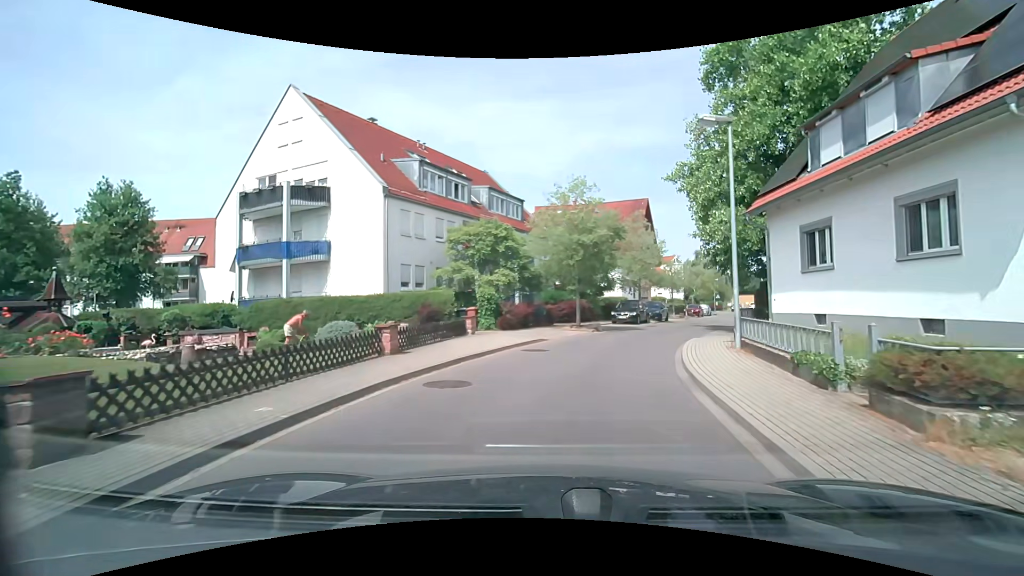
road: tertiary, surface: asphalt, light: Day
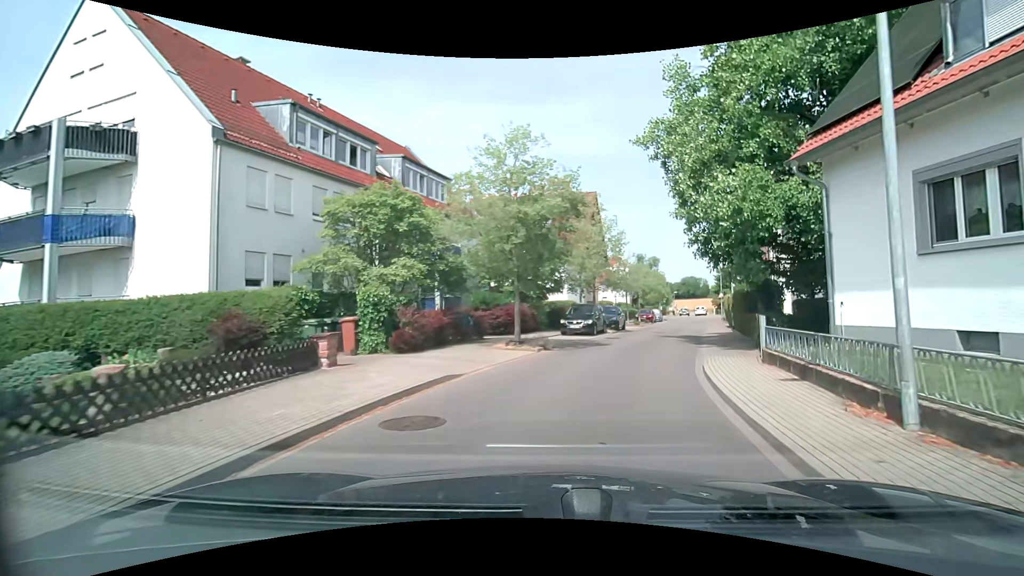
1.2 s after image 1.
(+0.3, +8.0) m; +6°
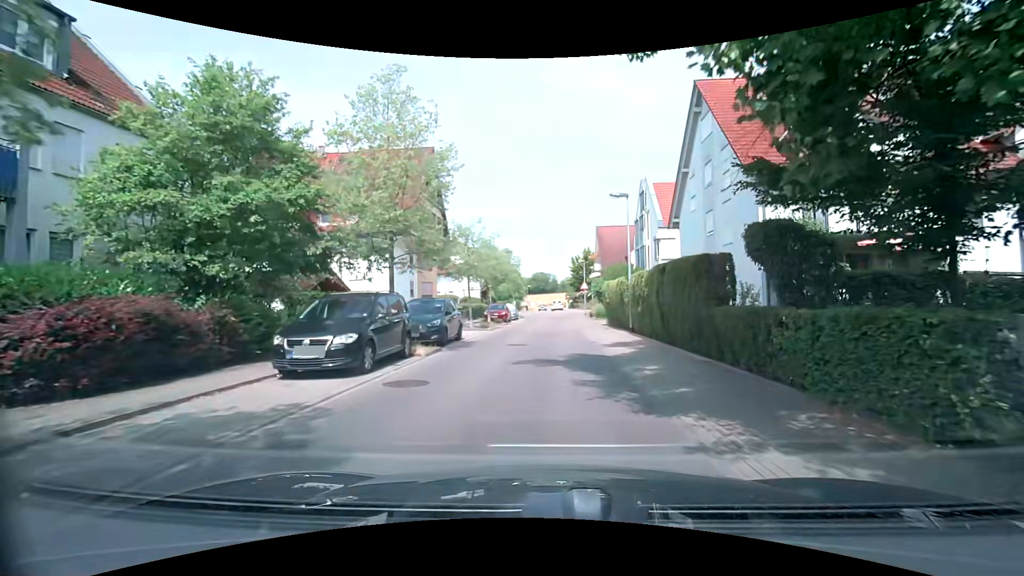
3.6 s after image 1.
(+2.6, +15.4) m; +17°
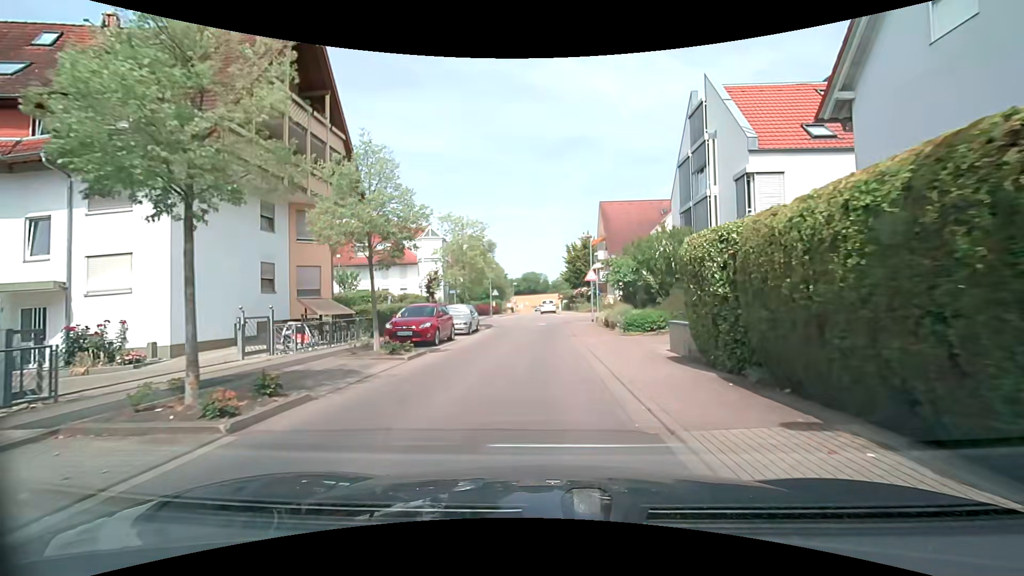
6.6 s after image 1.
(+0.6, +20.6) m; +2°
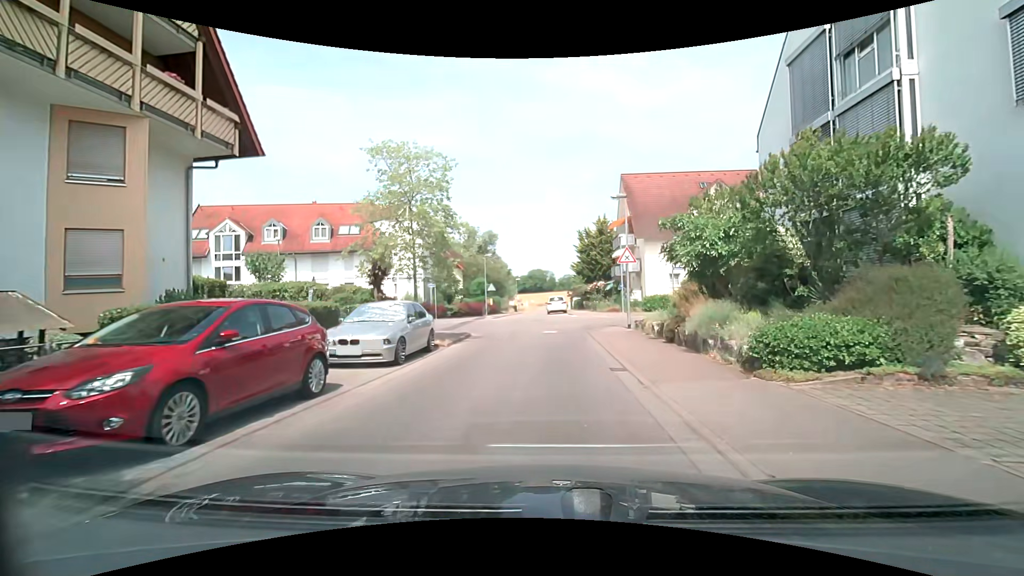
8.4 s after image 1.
(-0.1, +12.2) m; -2°
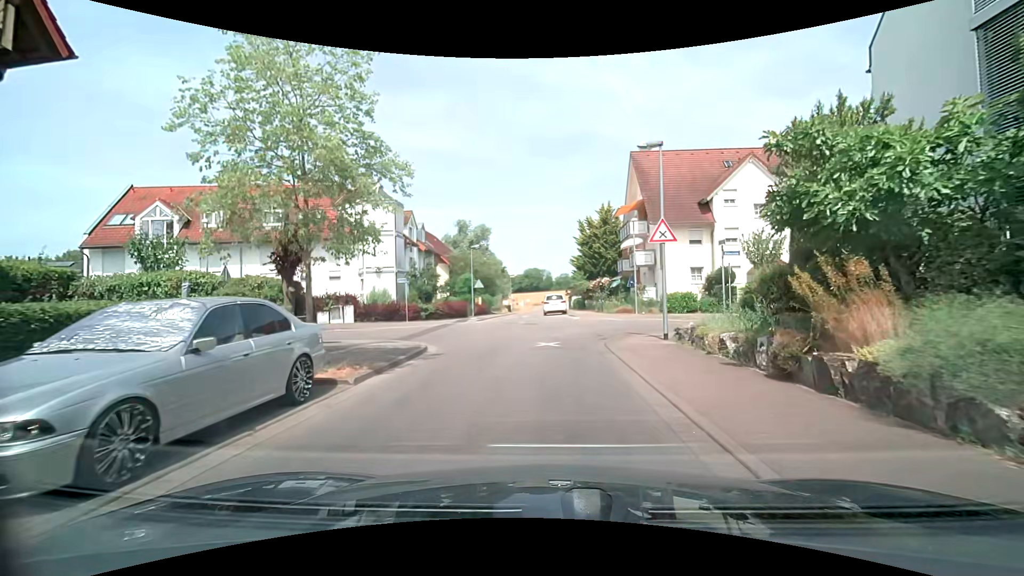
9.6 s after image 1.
(+0.1, +7.2) m; +2°
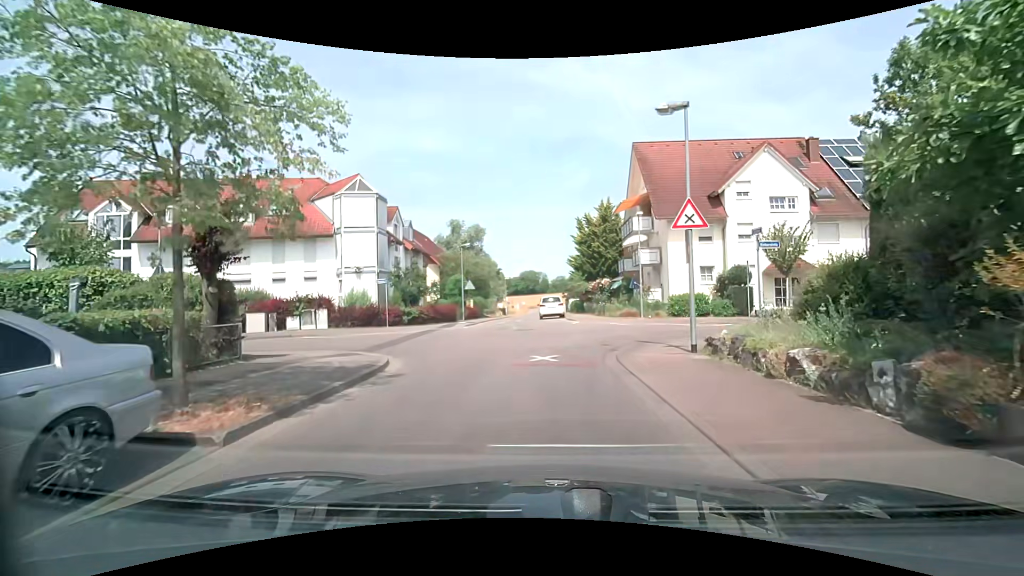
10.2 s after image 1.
(0.0, +3.2) m; 0°
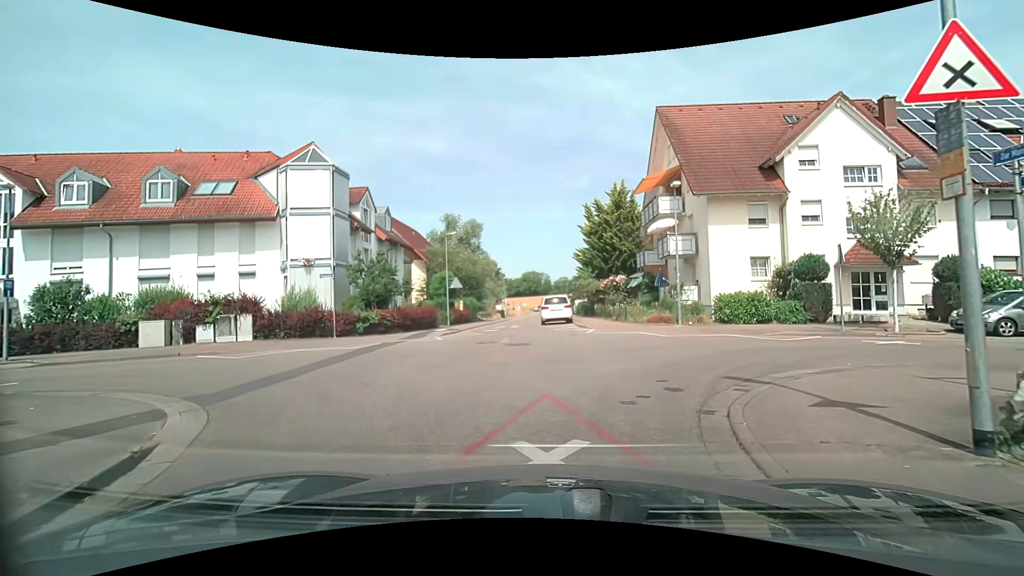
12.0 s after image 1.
(0.0, +7.4) m; -1°
(0, +10) (-1, +20) (-1, +30) (-2, +40) (-2, +50) (-1, +60) (-1, +70) (-1, +80) (+1, +90) (+2, +100) m
